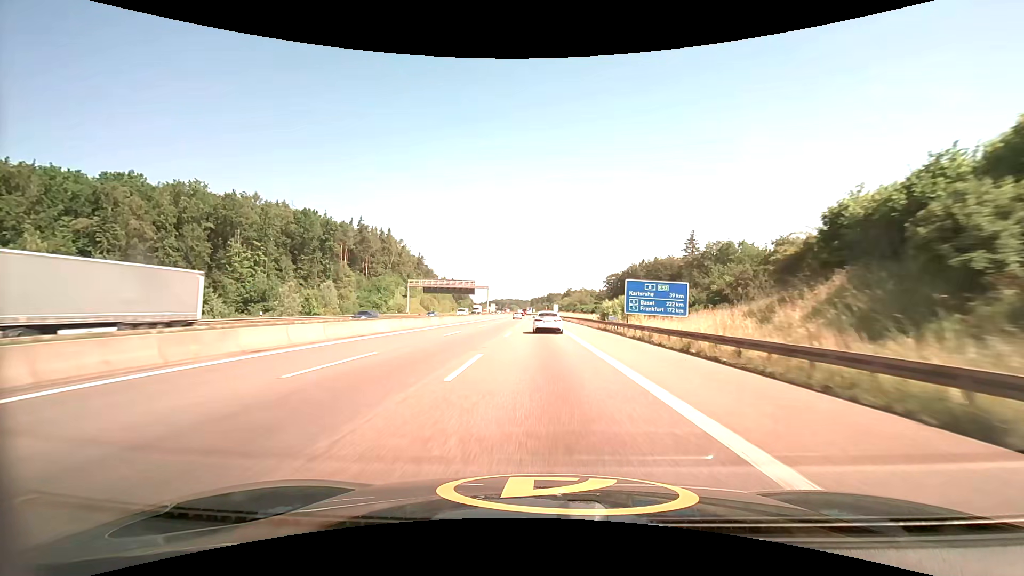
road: motorway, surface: asphalt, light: Day
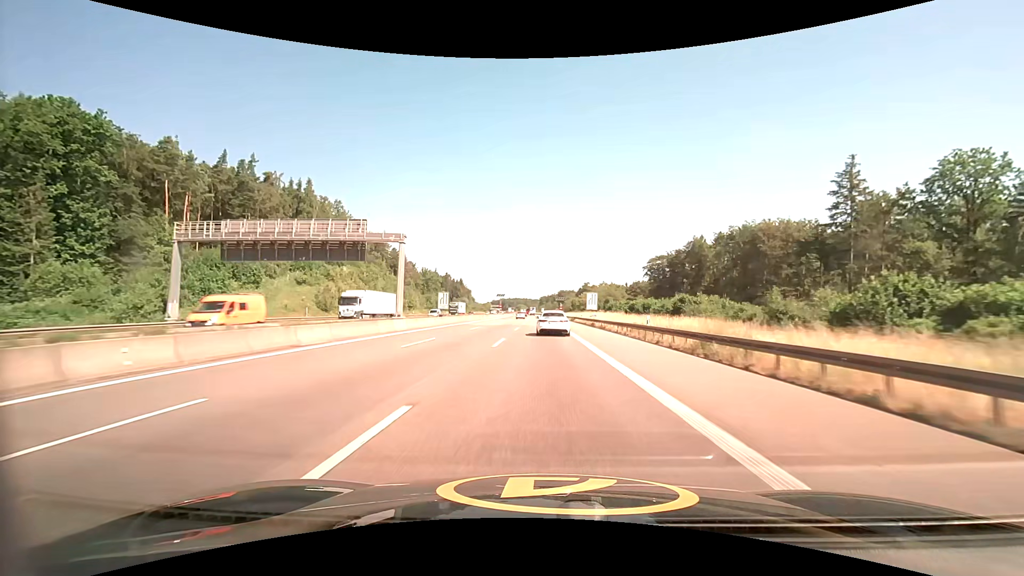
(-0.5, +80.1) m; -1°
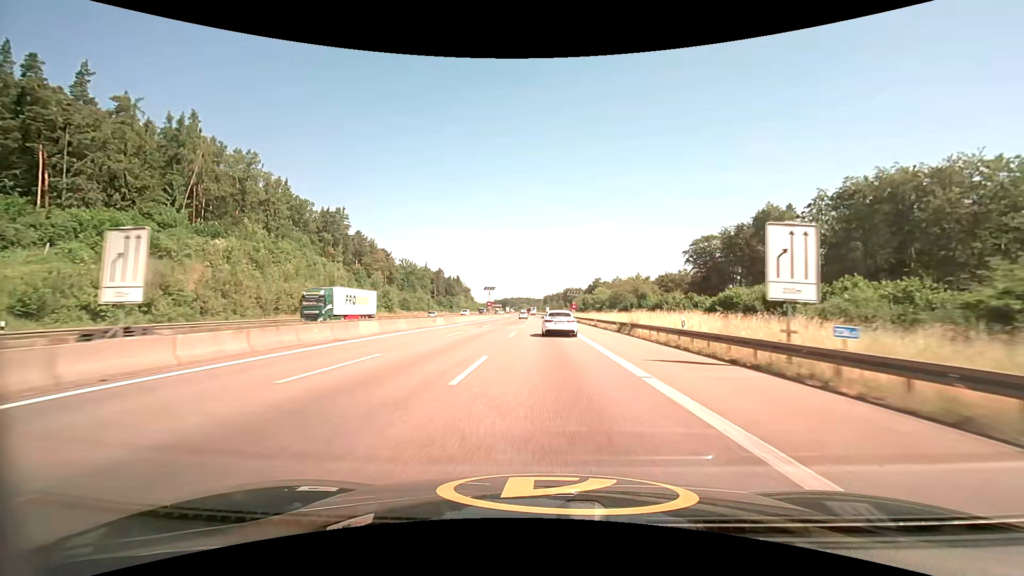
(-0.2, +45.9) m; 0°
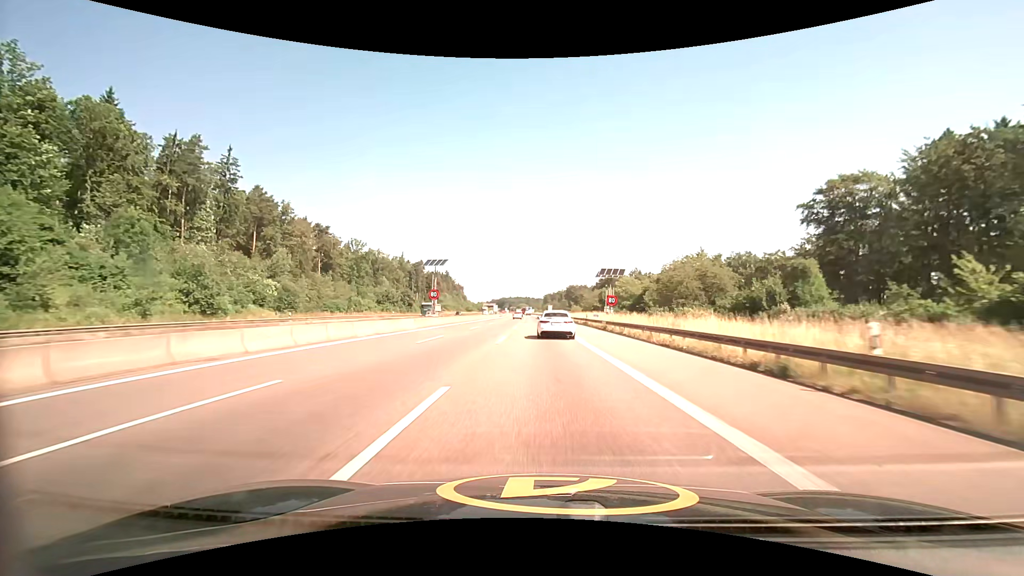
(-0.1, +59.6) m; 0°
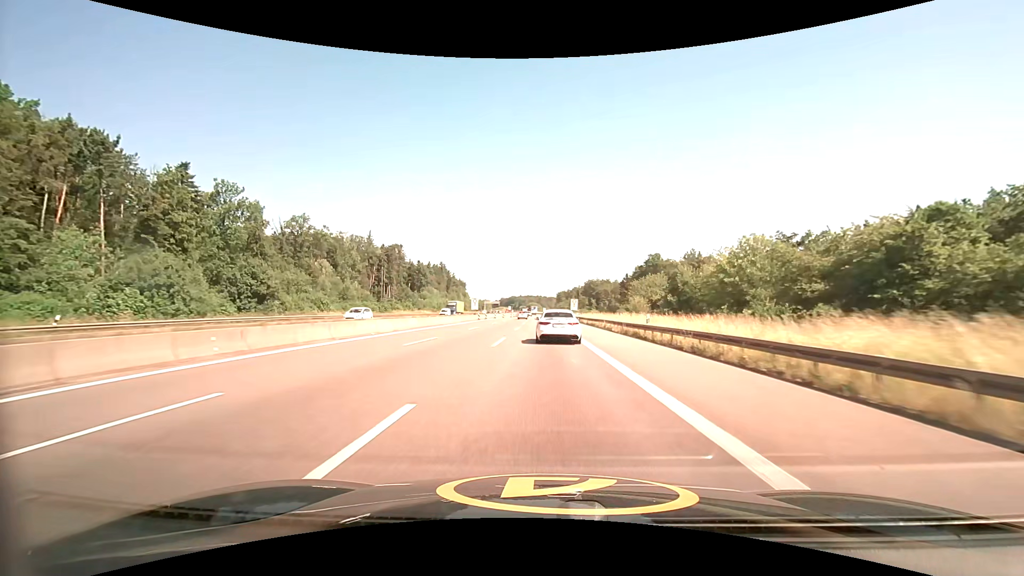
(-0.5, +73.6) m; -1°
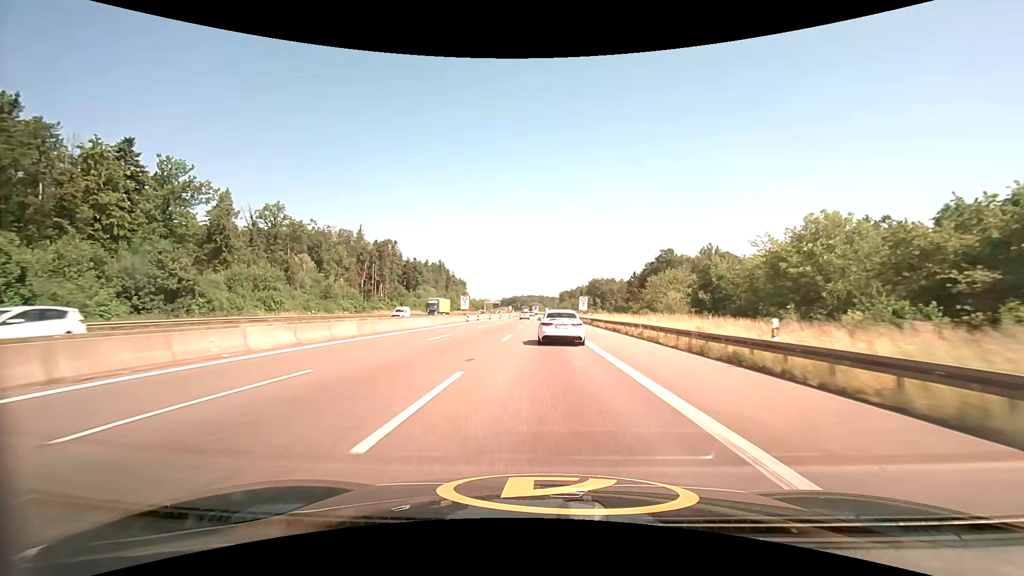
(0.0, +14.2) m; 0°
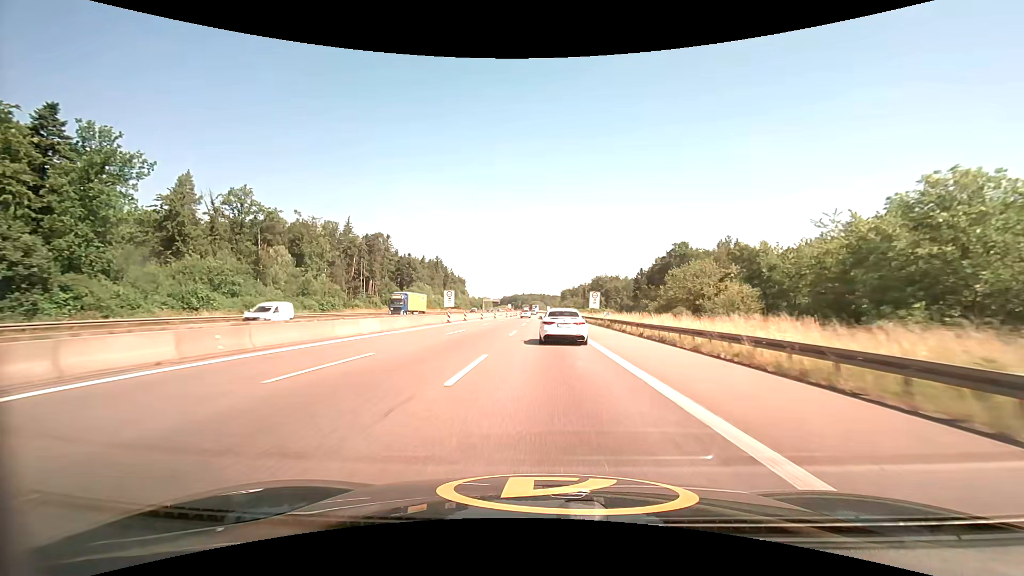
(0.0, +13.9) m; 0°
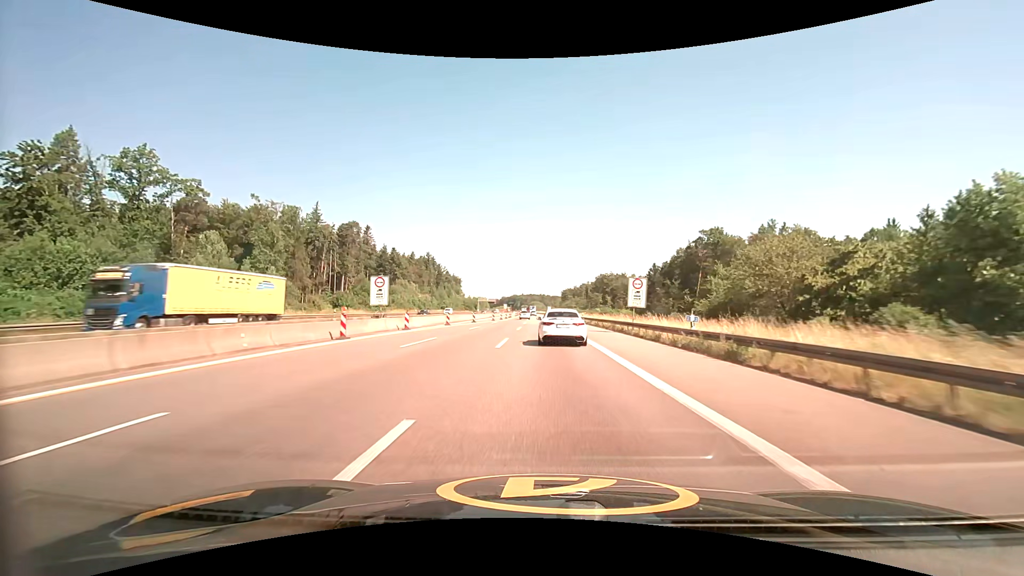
(0.0, +26.6) m; 0°
(0, +10) (0, +20) (0, +30) (0, +40) (0, +50) (0, +60) (0, +70) (0, +80) (0, +90) (0, +100) m
